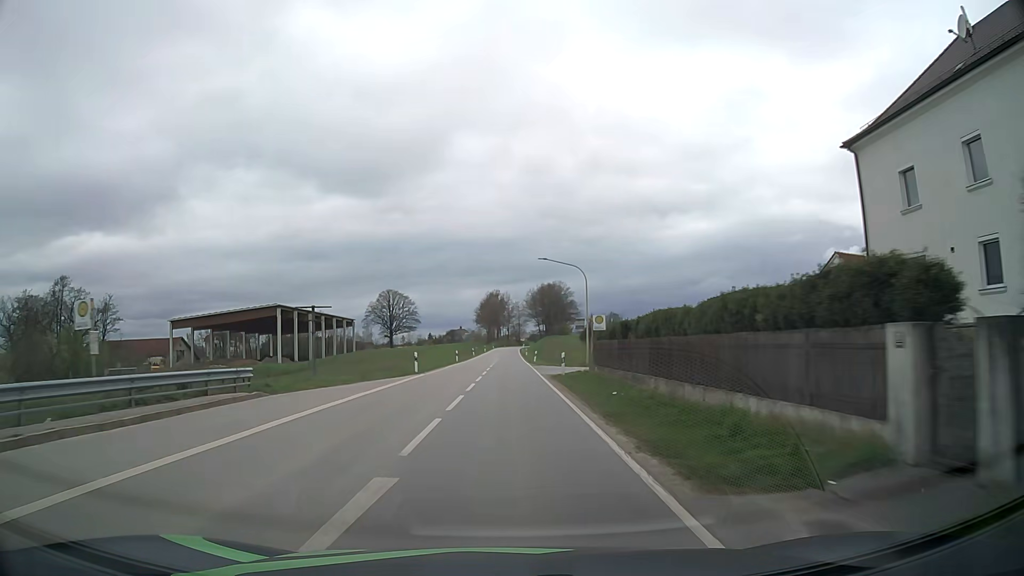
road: secondary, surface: asphalt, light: Day
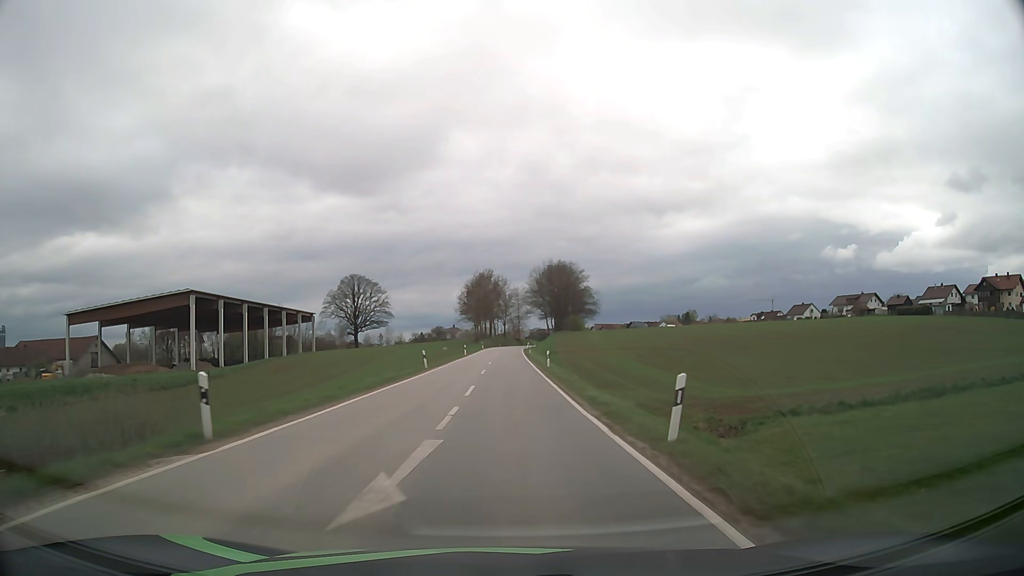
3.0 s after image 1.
(+0.2, +51.1) m; 0°
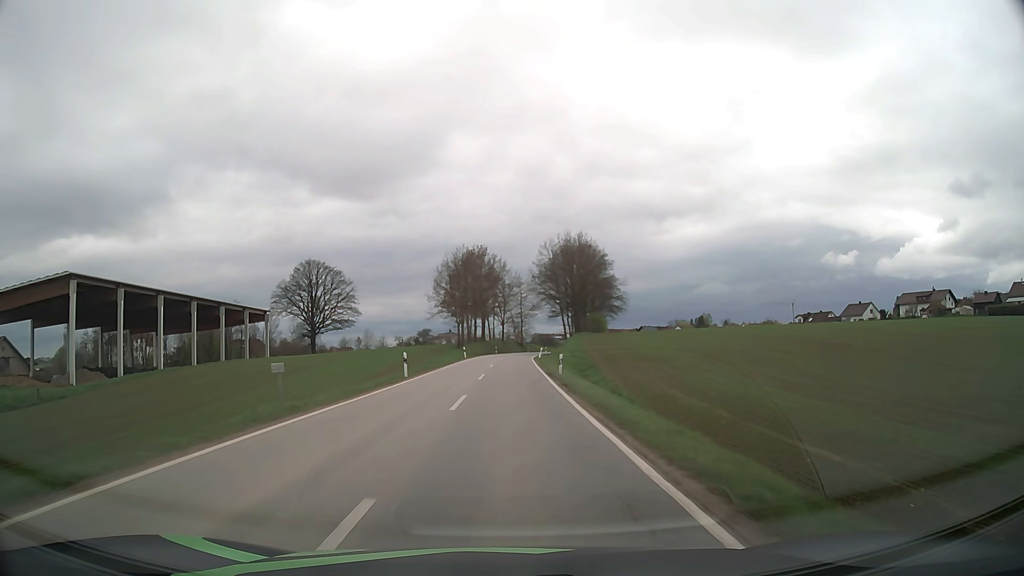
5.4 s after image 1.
(+0.2, +41.7) m; 0°
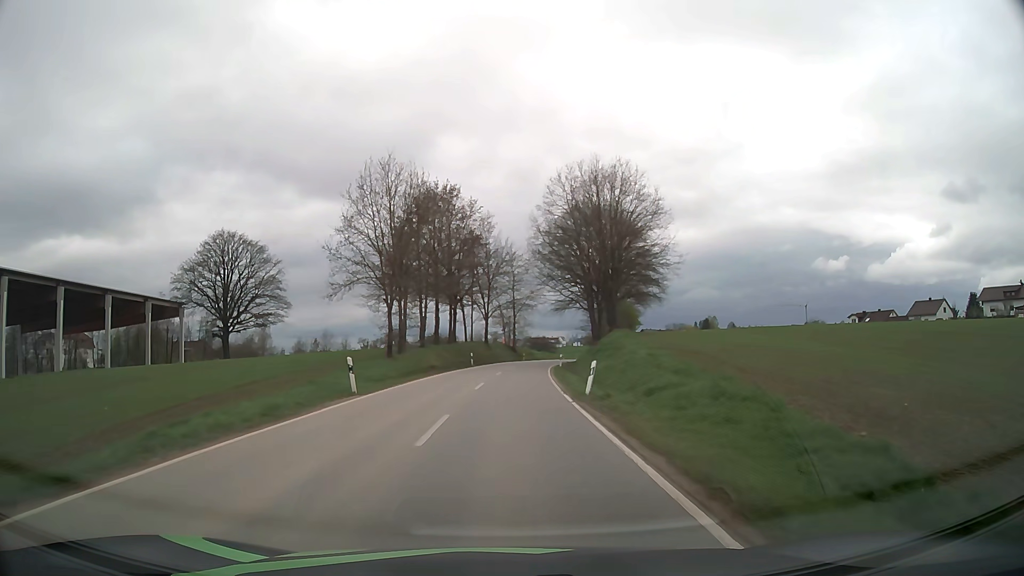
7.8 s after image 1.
(+0.4, +42.4) m; +1°
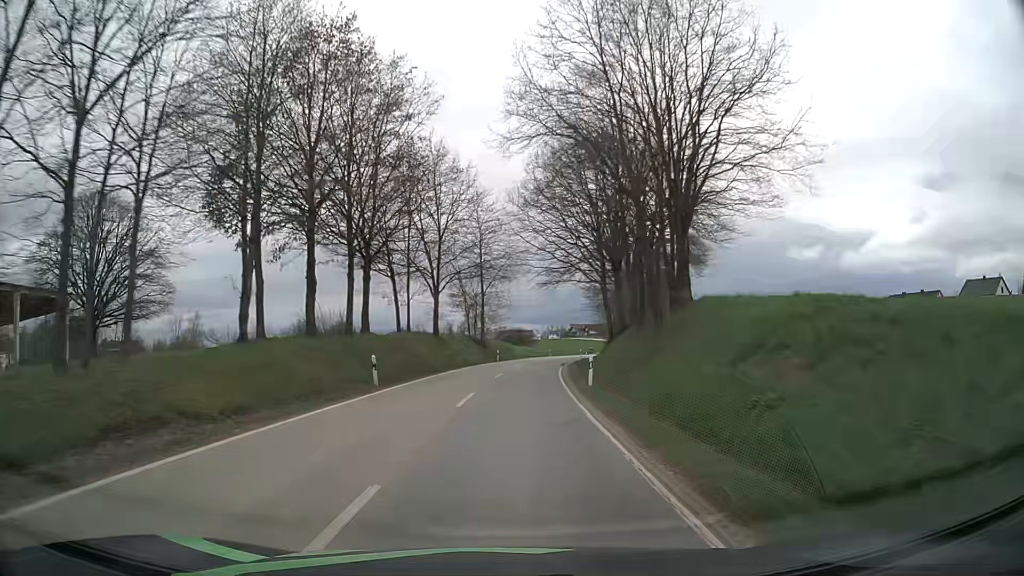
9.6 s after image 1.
(+0.7, +31.6) m; +2°
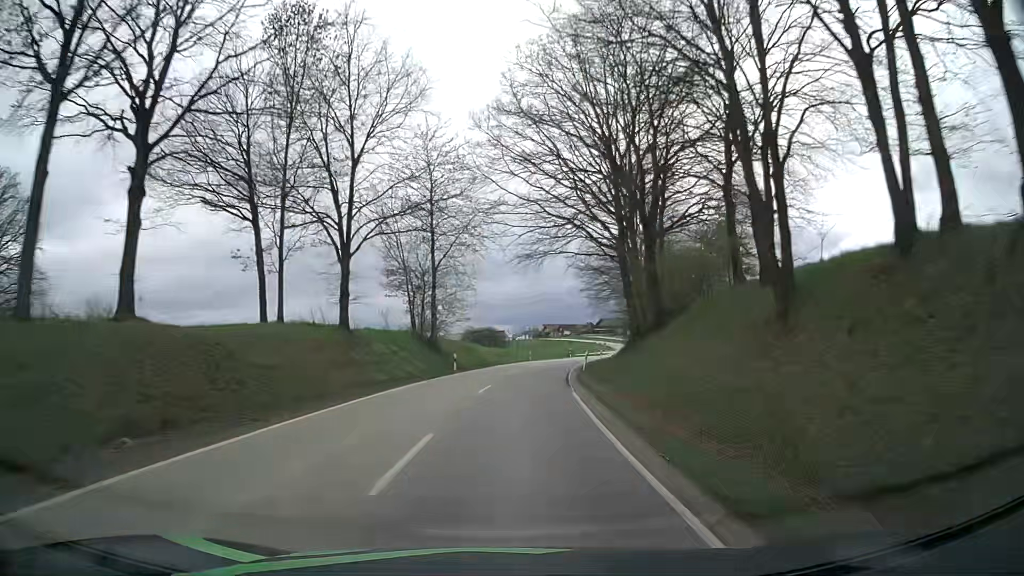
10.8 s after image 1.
(+0.4, +21.0) m; +2°
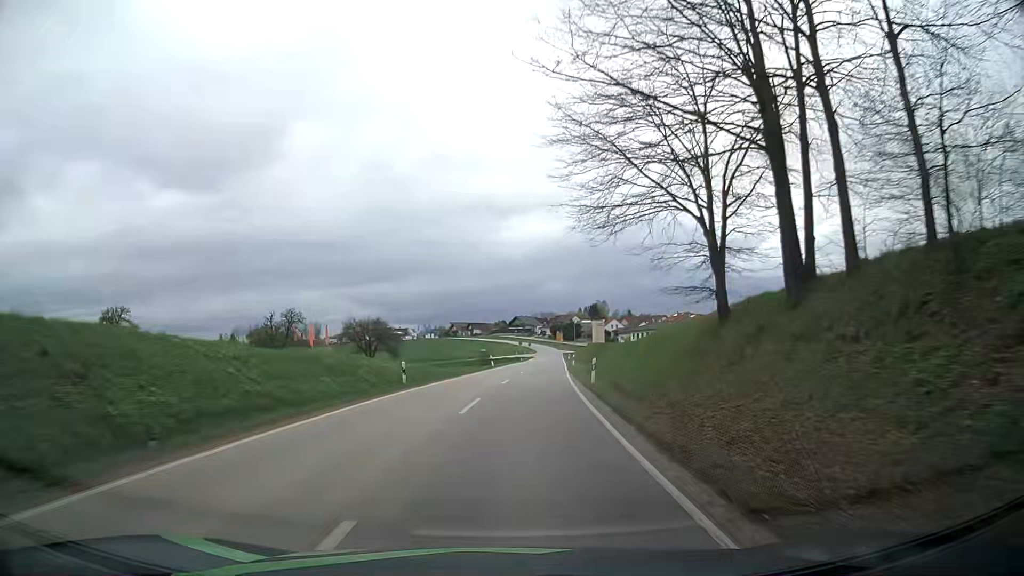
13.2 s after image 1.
(+2.6, +41.8) m; +7°
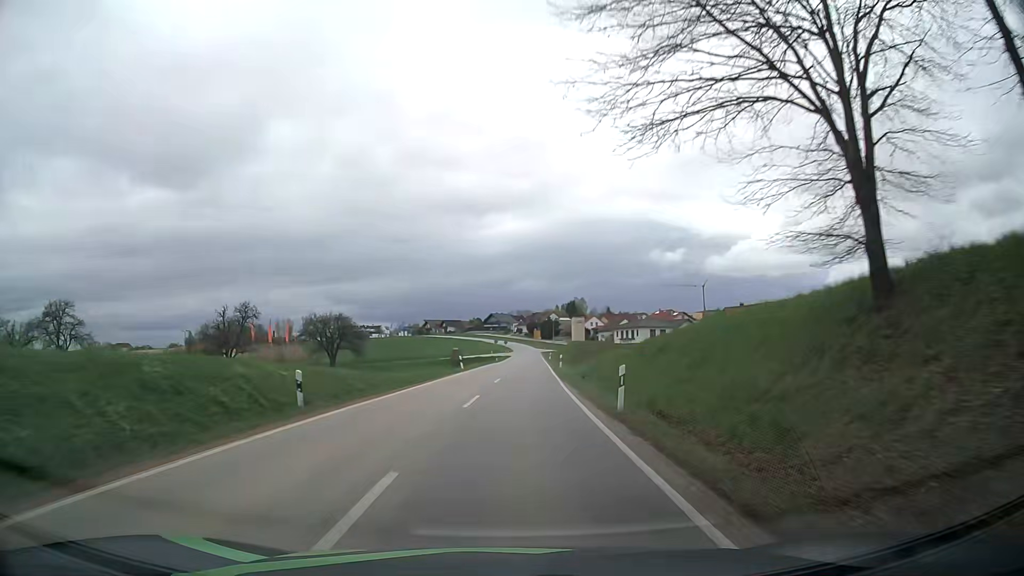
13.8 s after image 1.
(+0.3, +10.5) m; +3°
(0, +10) (0, +20) (+1, +30) (+1, +40) (+2, +50) (+2, +60) (+3, +70) (+3, +80) (+4, +90) (+4, +100) m
